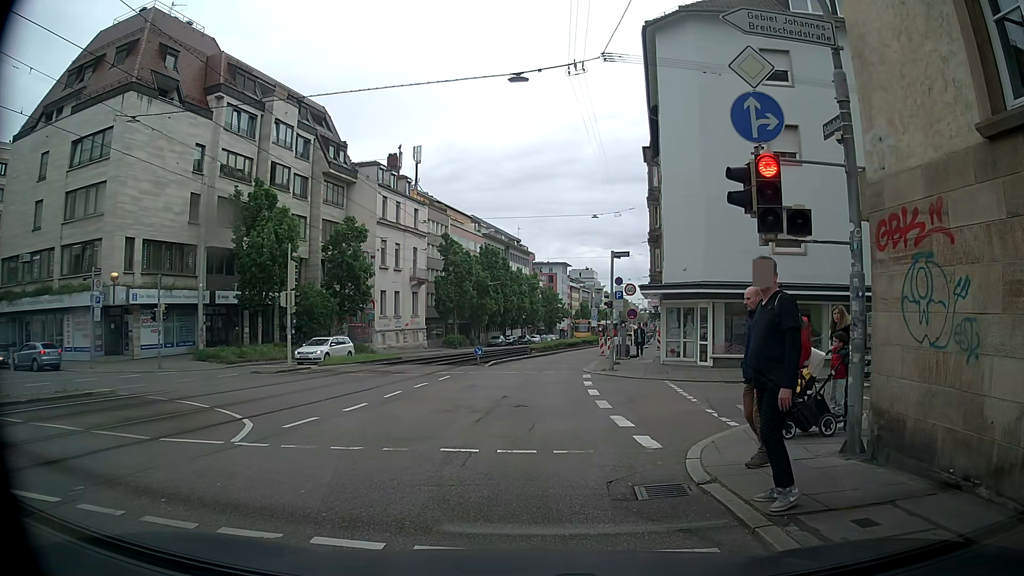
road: tertiary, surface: asphalt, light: Day
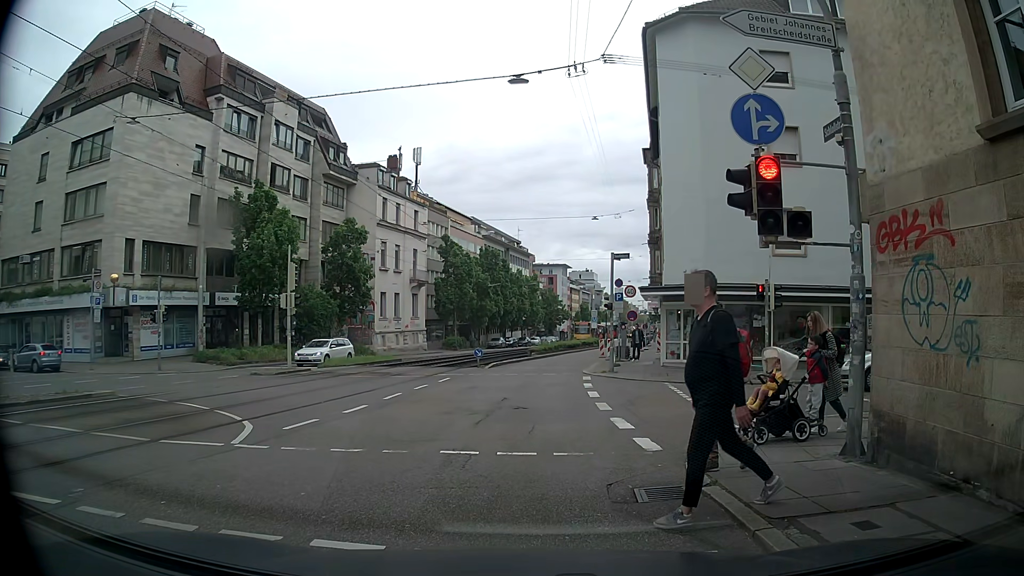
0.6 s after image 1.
(0.0, +0.1) m; 0°
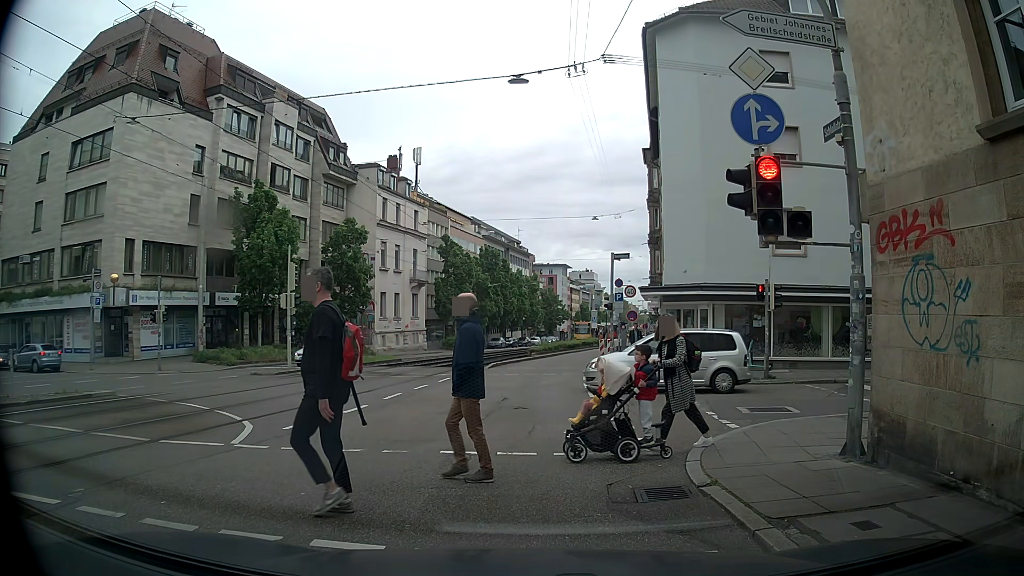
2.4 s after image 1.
(0.0, 0.0) m; 0°
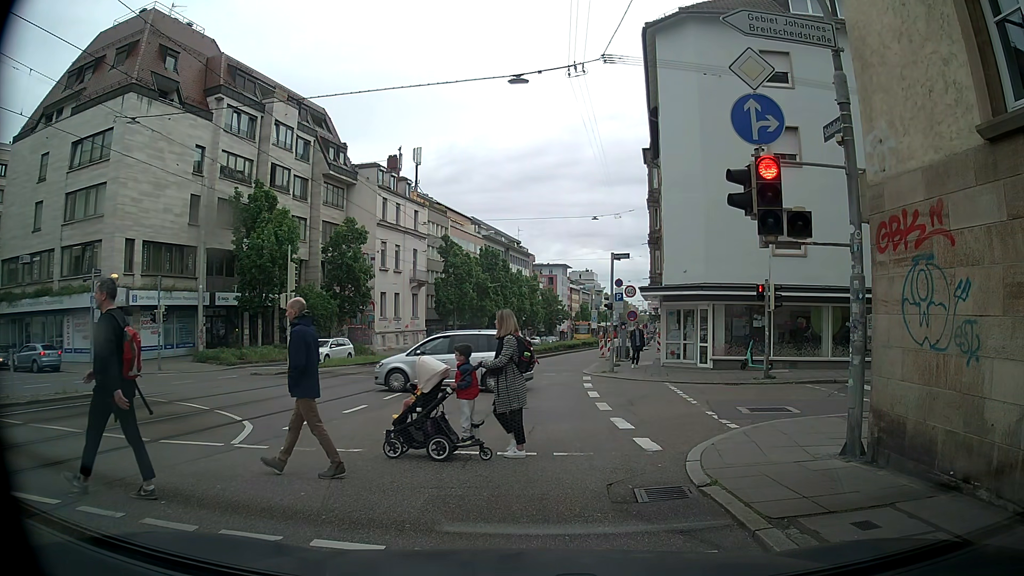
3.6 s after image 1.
(0.0, 0.0) m; 0°
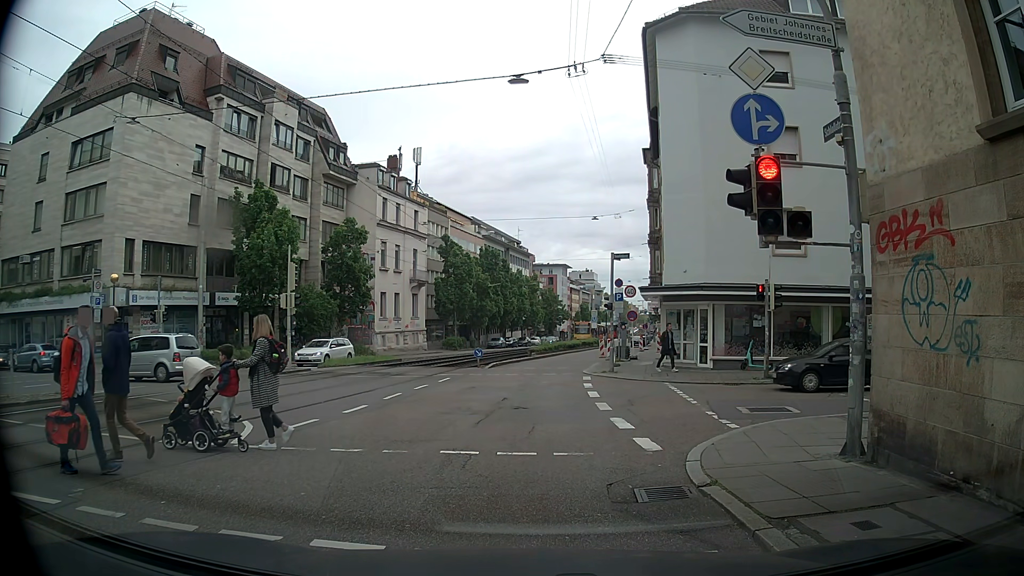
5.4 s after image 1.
(0.0, 0.0) m; 0°
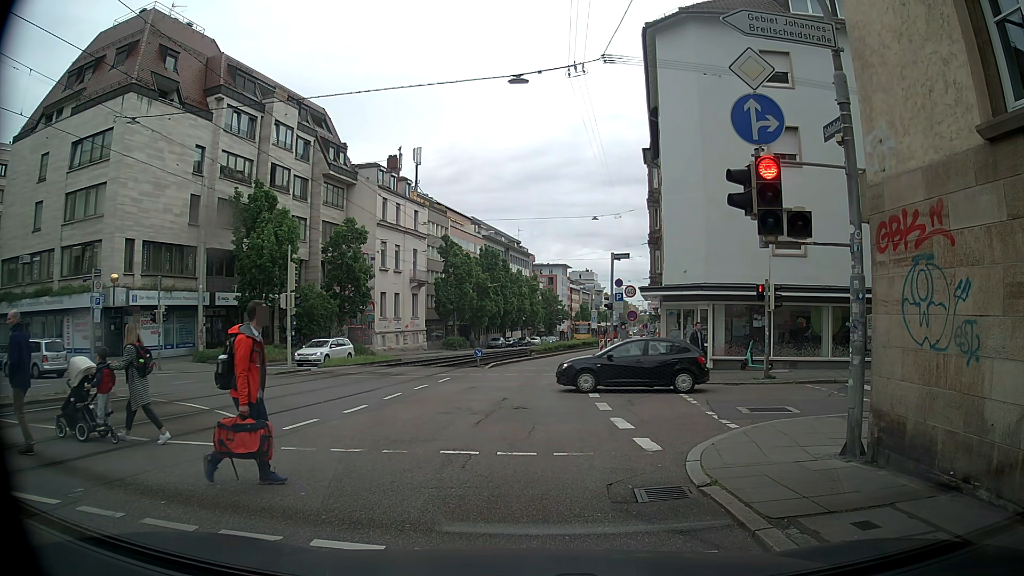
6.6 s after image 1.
(0.0, 0.0) m; 0°
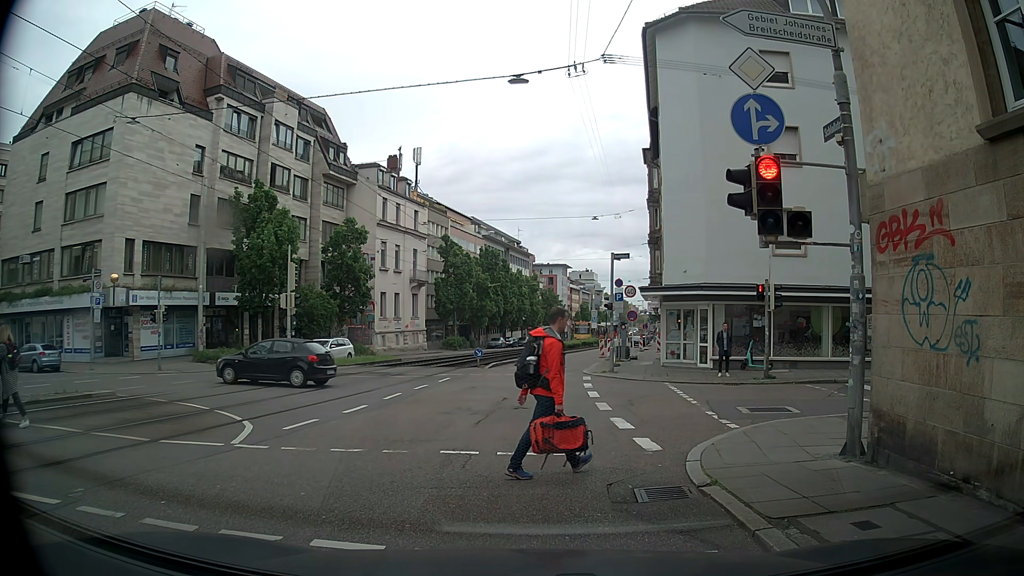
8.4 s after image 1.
(0.0, 0.0) m; 0°
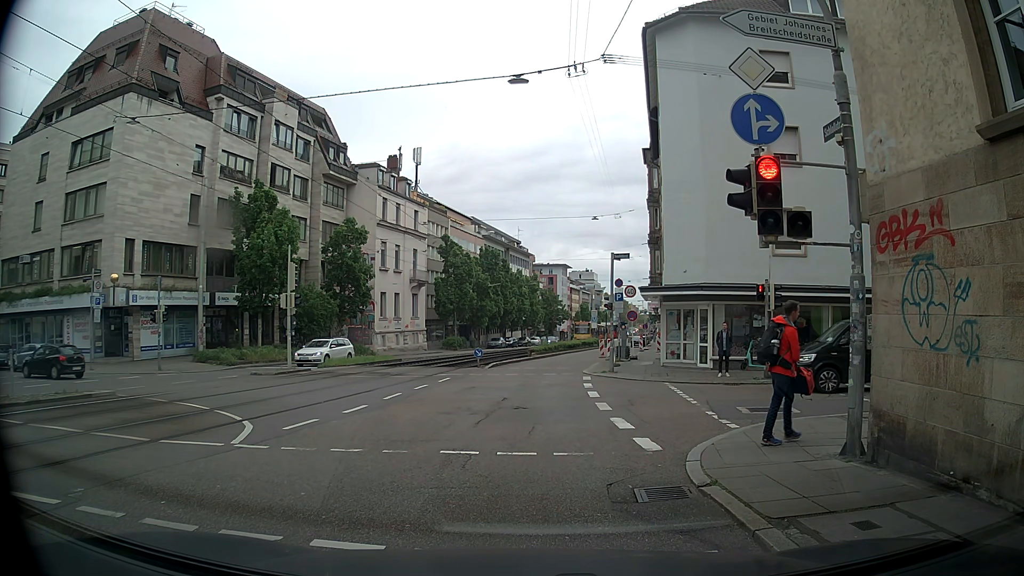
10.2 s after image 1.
(0.0, 0.0) m; 0°
(0, +10) (0, +20) (0, +30) (+1, +40) (+3, +50) (+5, +60) (+6, +69) (+8, +79) (+10, +89) (+11, +99) m
